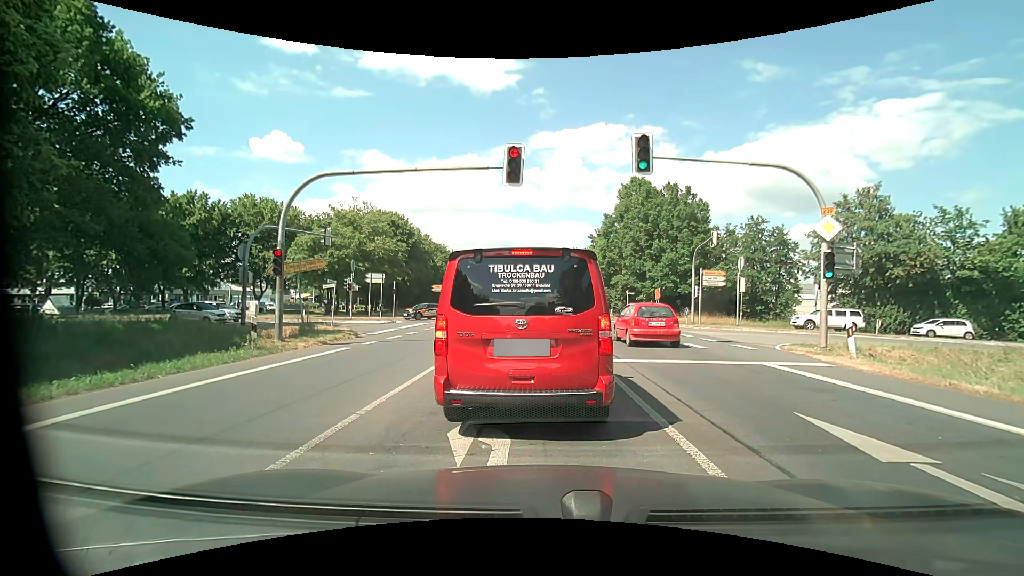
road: primary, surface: asphalt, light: Day
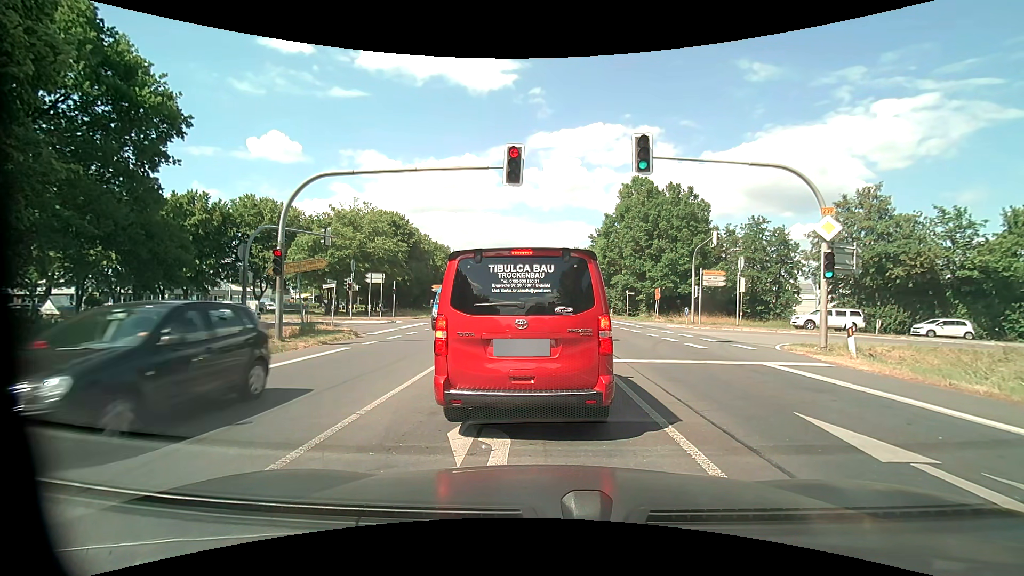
(0.0, 0.0) m; 0°
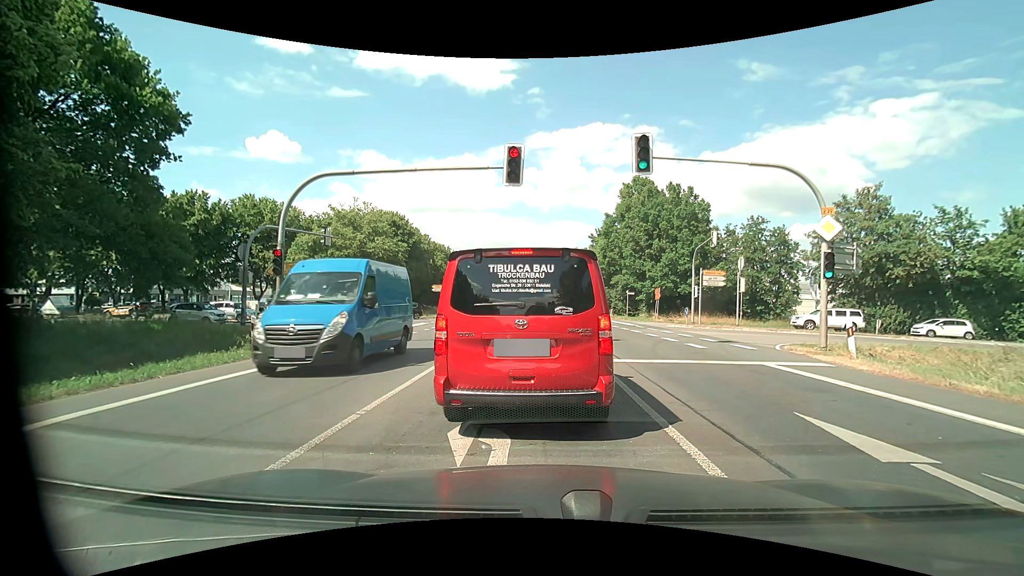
(0.0, 0.0) m; 0°
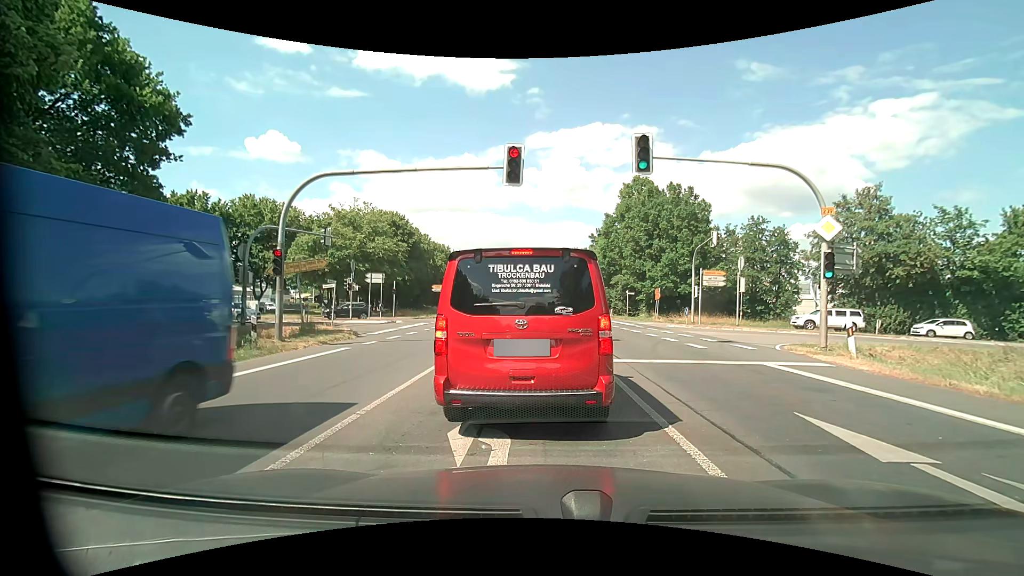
(0.0, 0.0) m; 0°
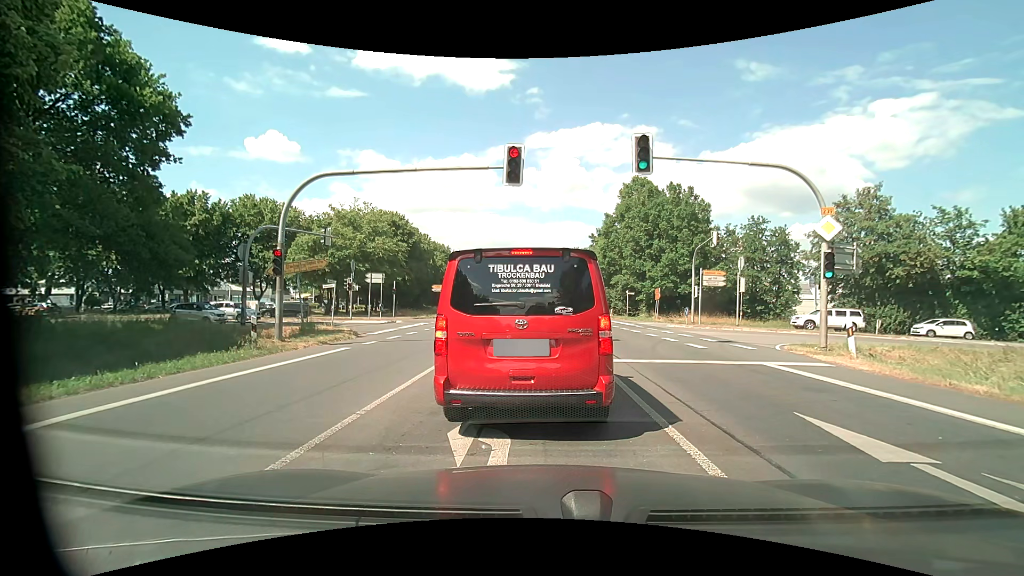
(0.0, 0.0) m; 0°
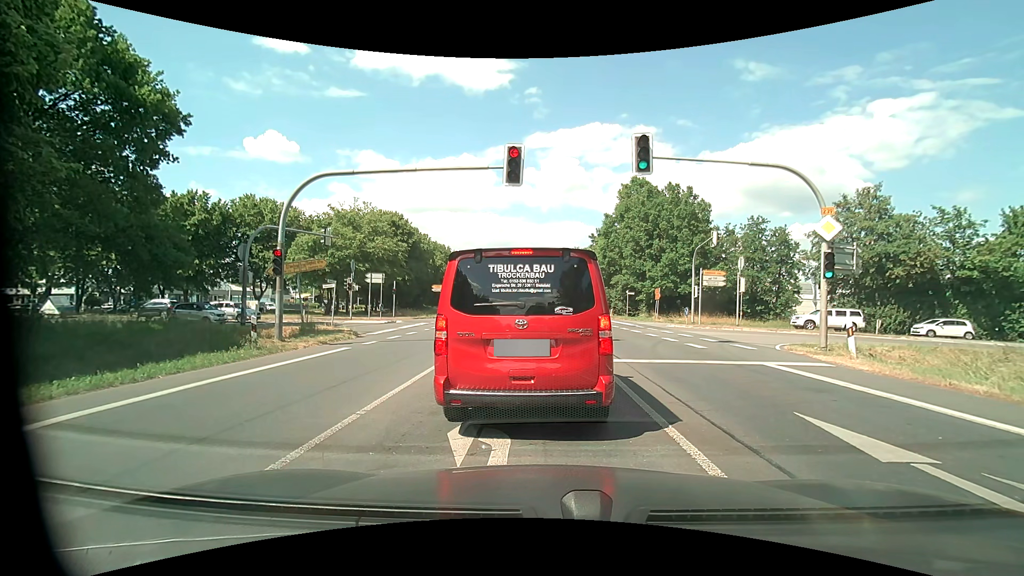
(0.0, 0.0) m; 0°
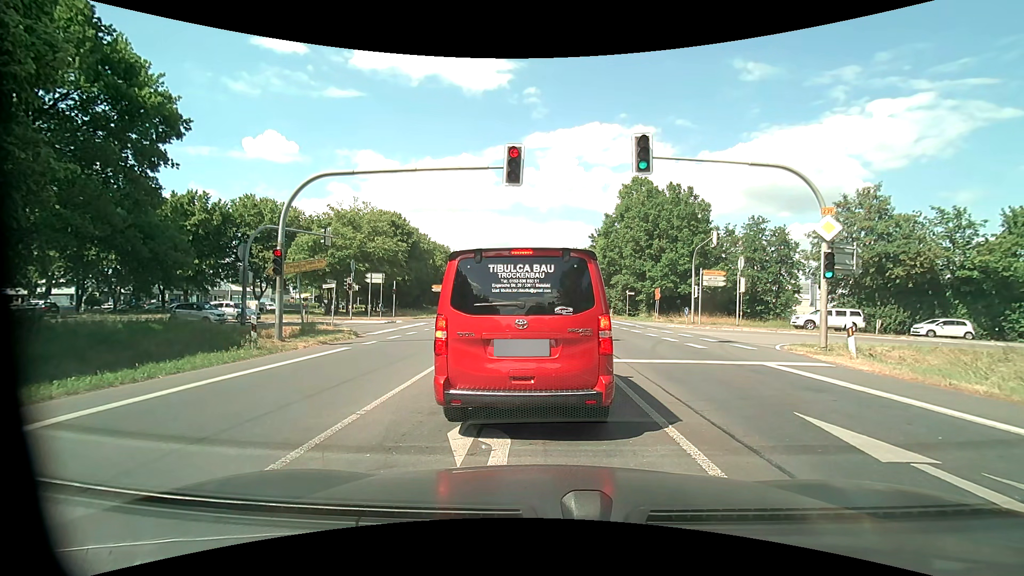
(0.0, 0.0) m; 0°
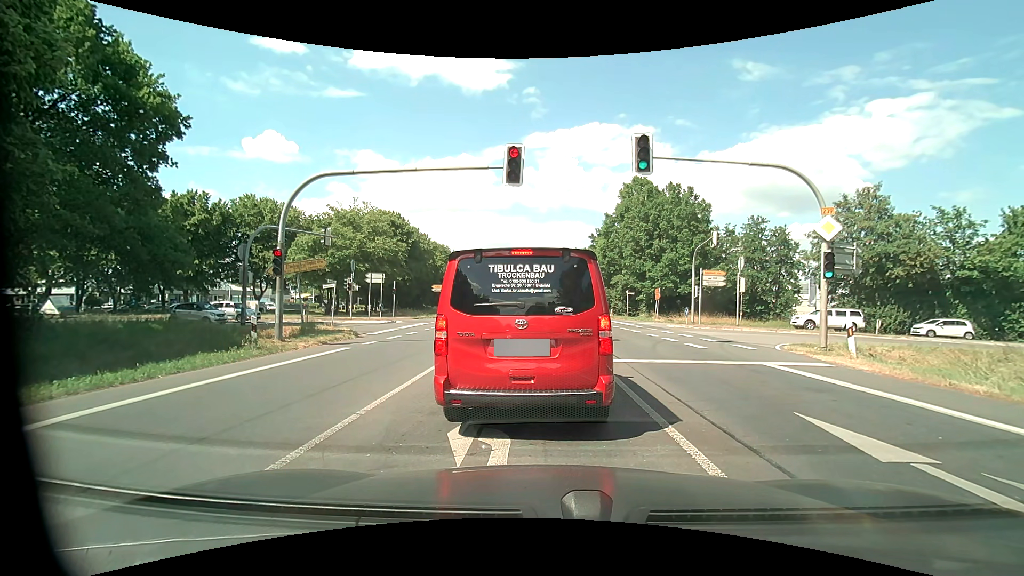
(0.0, 0.0) m; 0°
